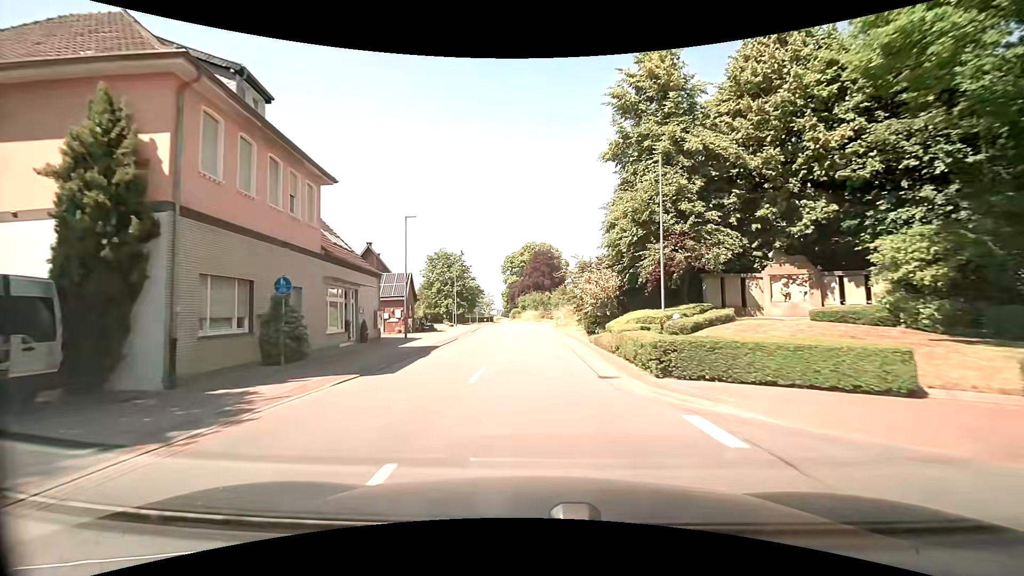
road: secondary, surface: asphalt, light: Day
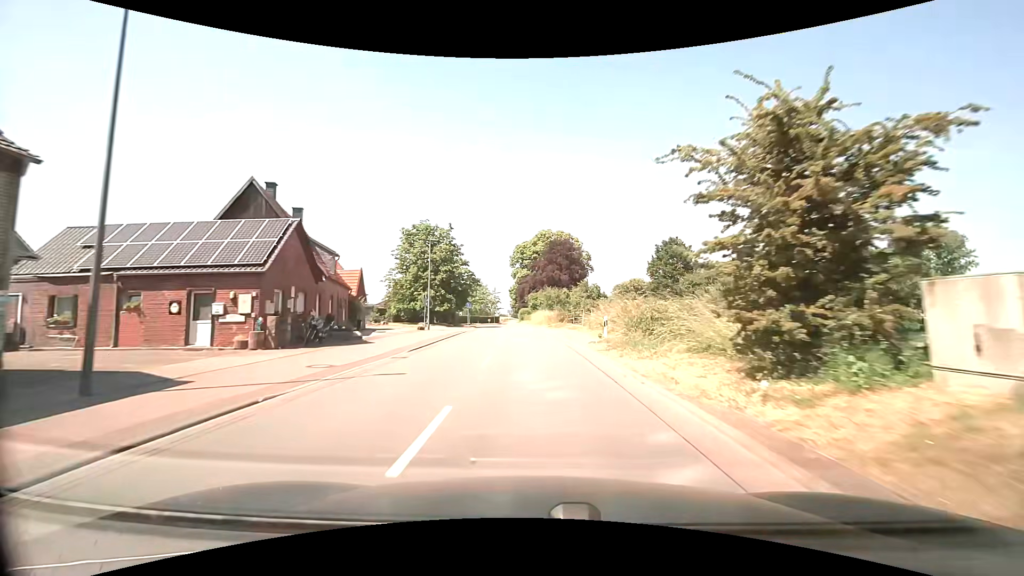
(-0.3, +23.9) m; -2°
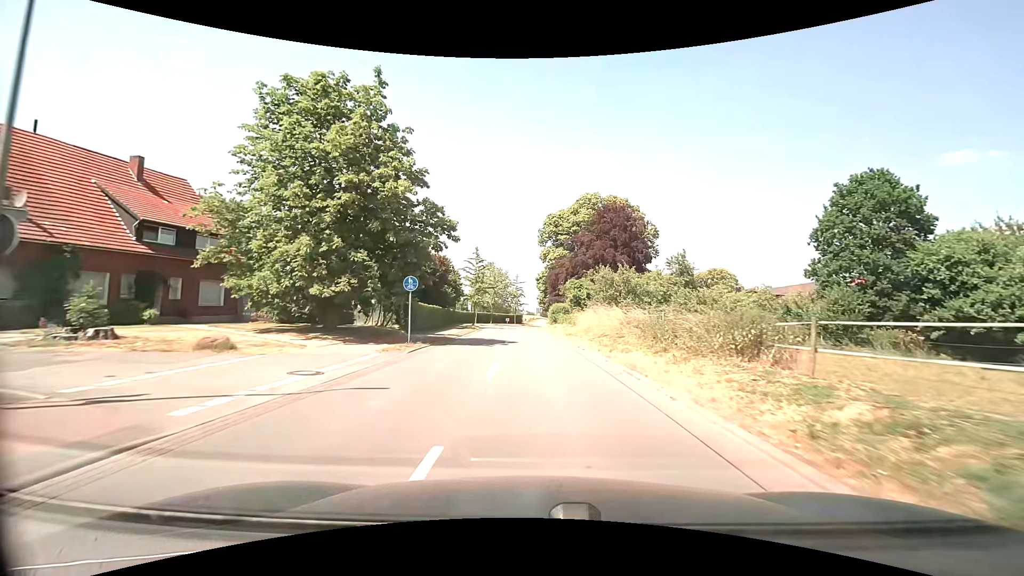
(-1.0, +37.7) m; -3°
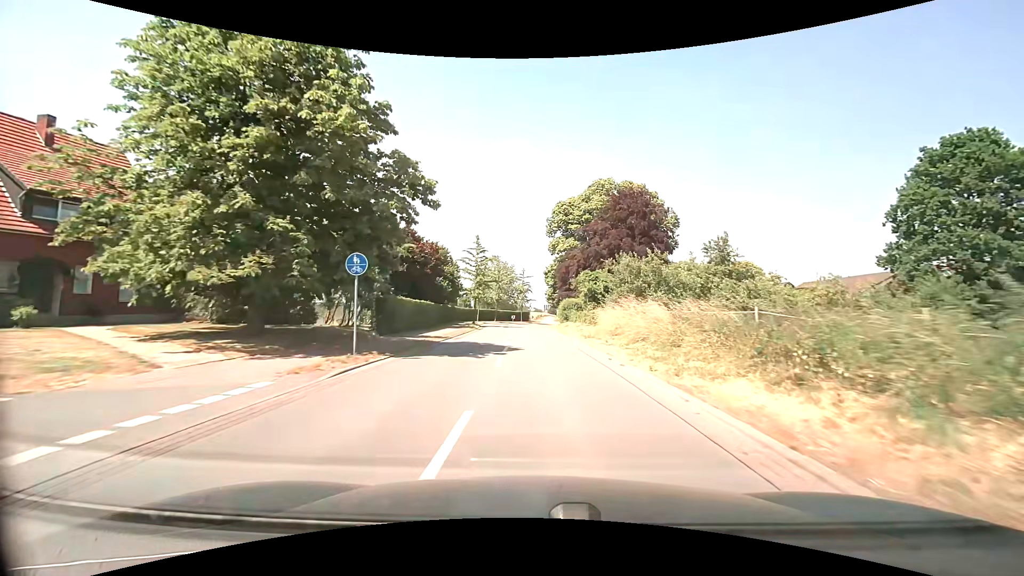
(-0.1, +7.3) m; -1°
